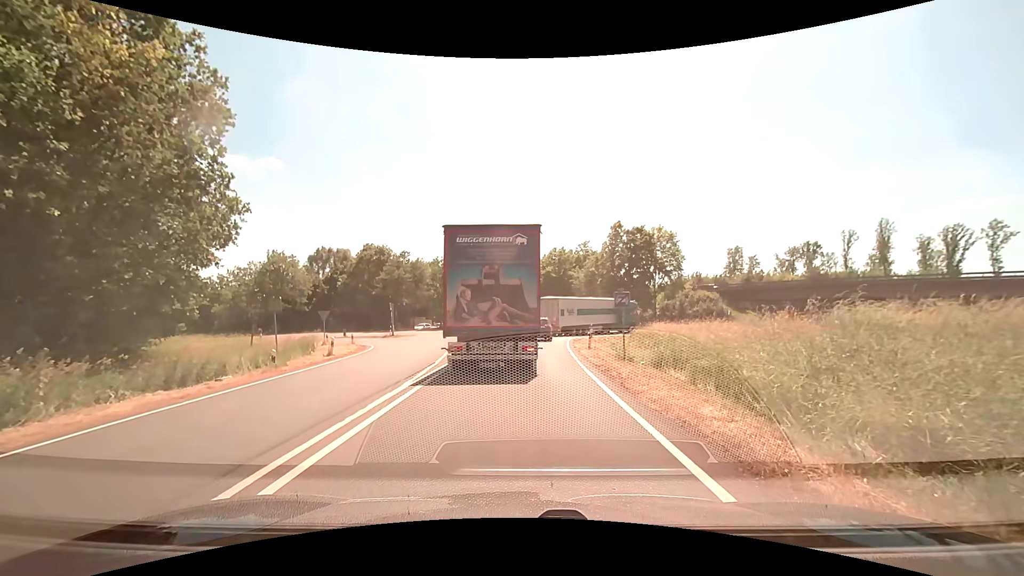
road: trunk_link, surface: asphalt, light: Day
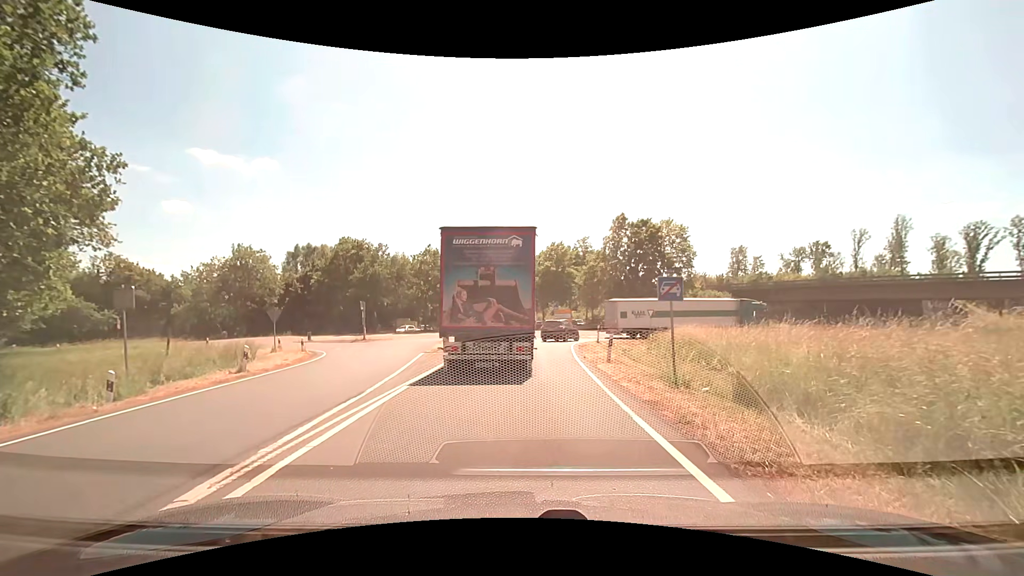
(+0.1, +7.2) m; +2°
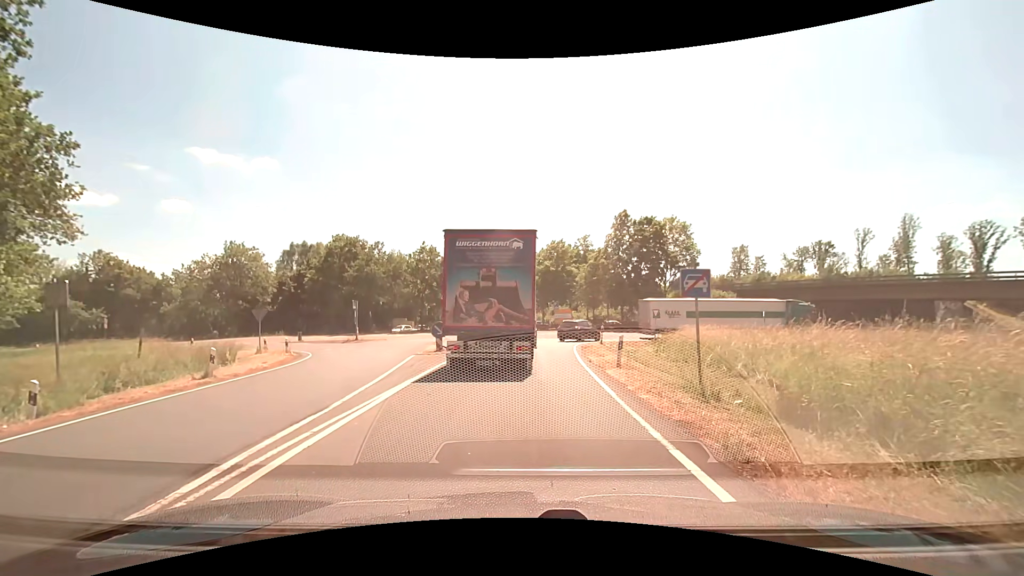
(0.0, +1.9) m; 0°
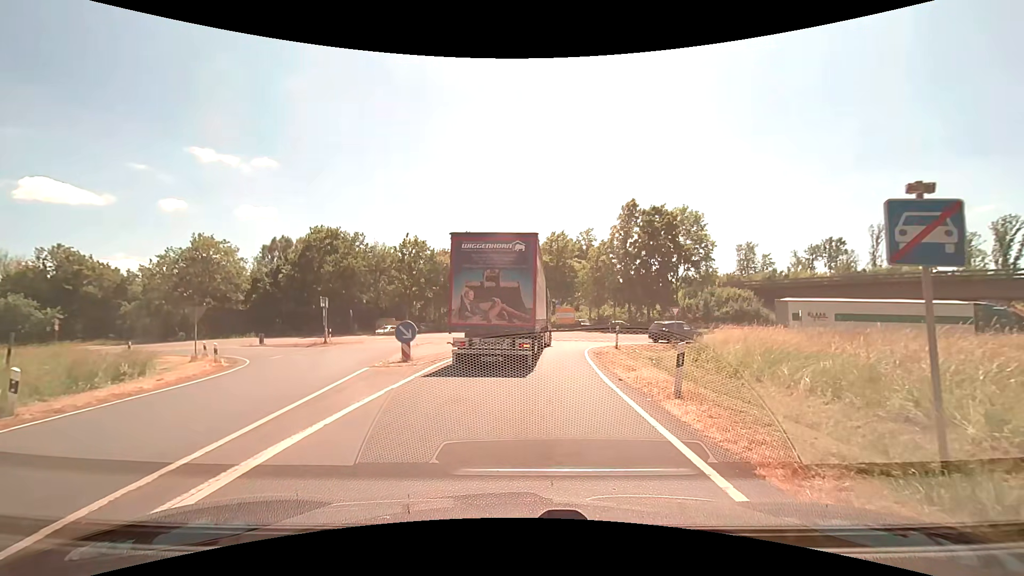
(0.0, +6.1) m; 0°
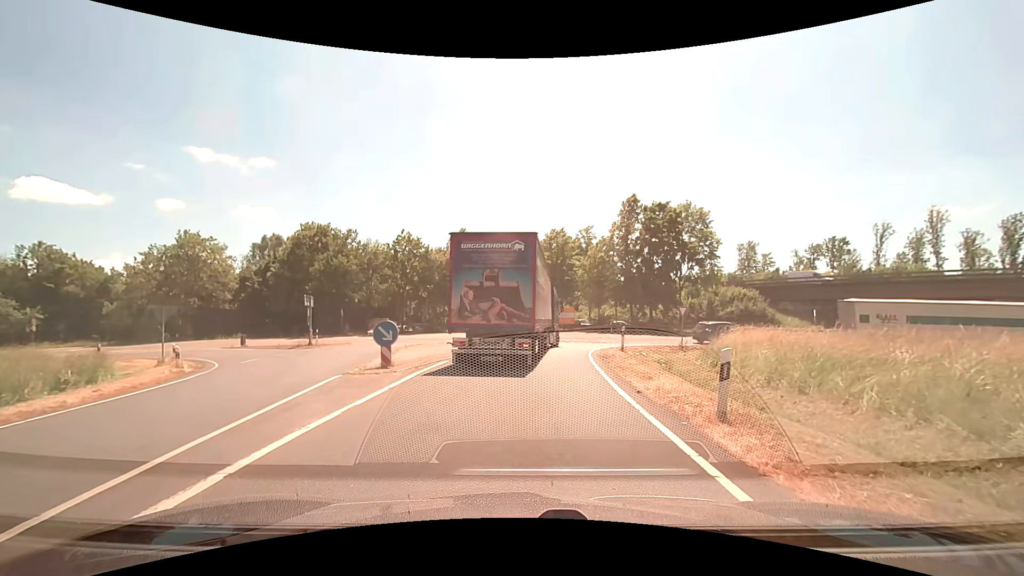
(0.0, +2.2) m; 0°
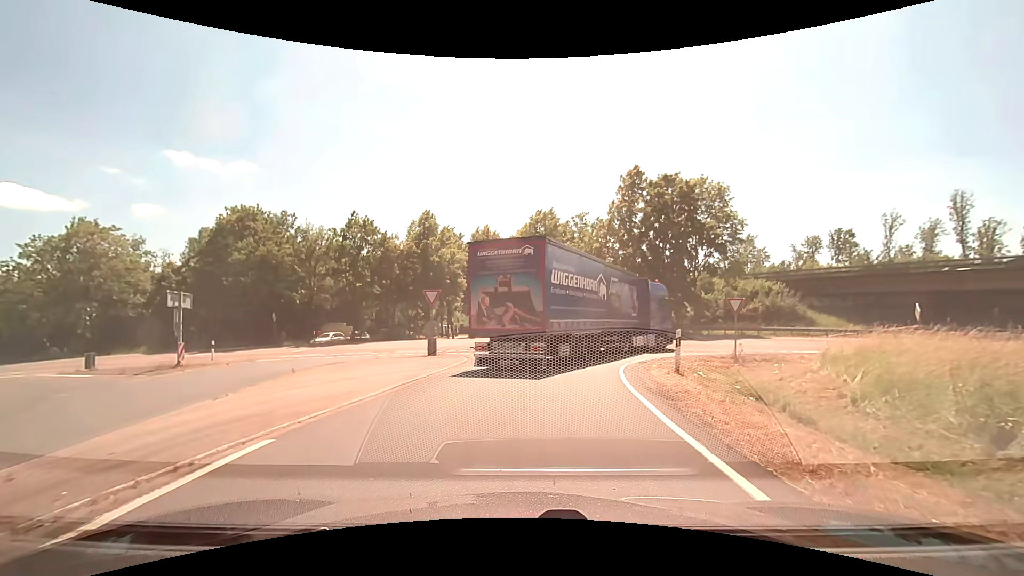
(+0.1, +11.1) m; +2°
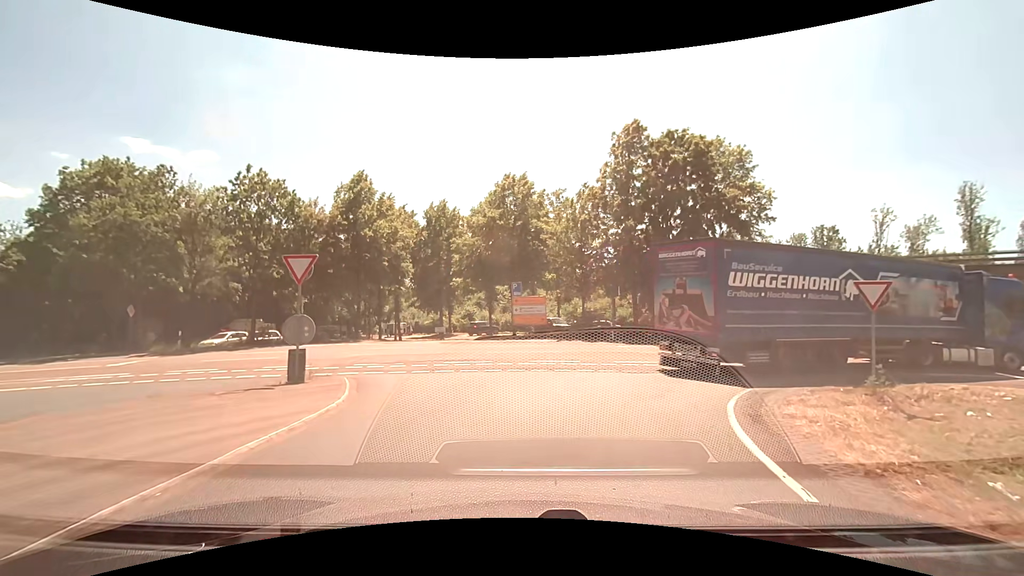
(+0.1, +11.4) m; +3°
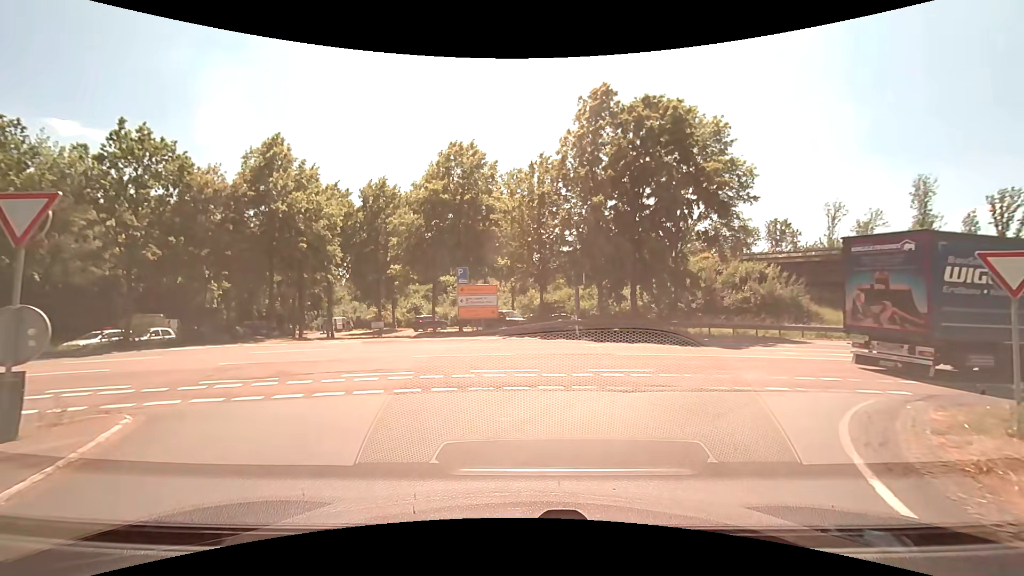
(+0.2, +5.3) m; +5°
(+3, +9) (+10, +16) (+20, +19) (+30, +20) (+40, +21) (+50, +22) (+60, +22) (+70, +21) (+80, +21) (+90, +21) m
